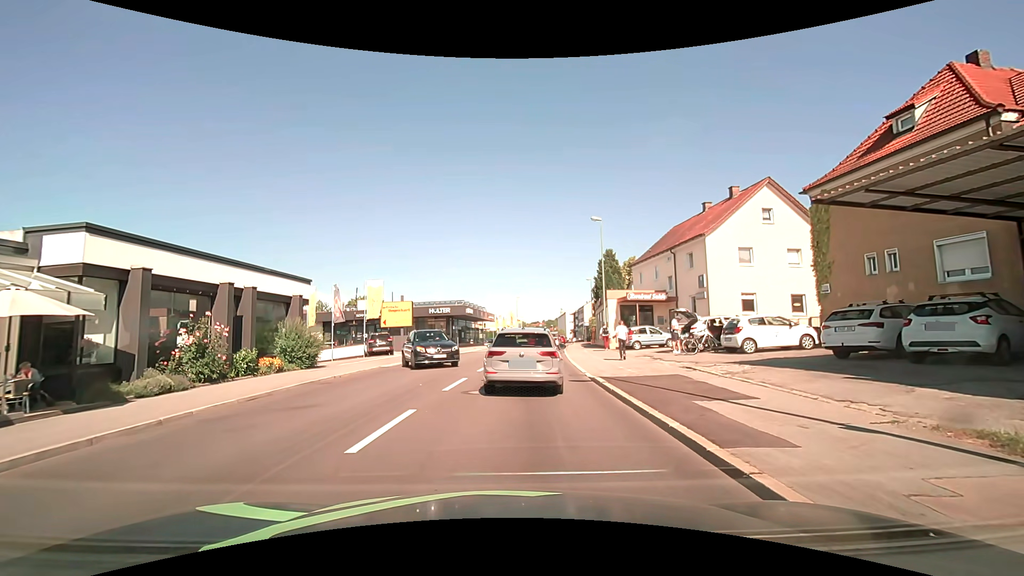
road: tertiary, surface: asphalt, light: Day
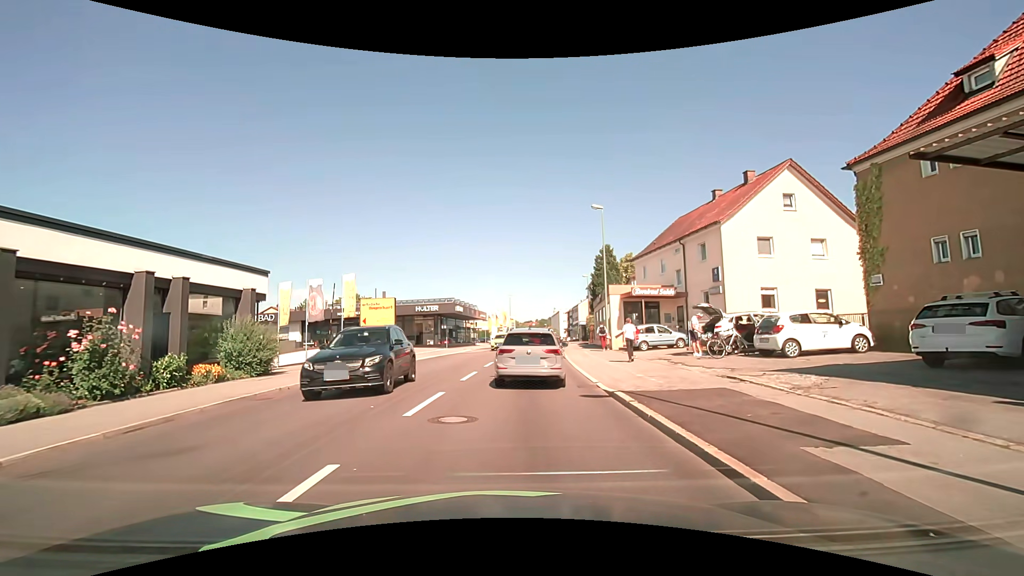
(0.0, +3.7) m; +1°
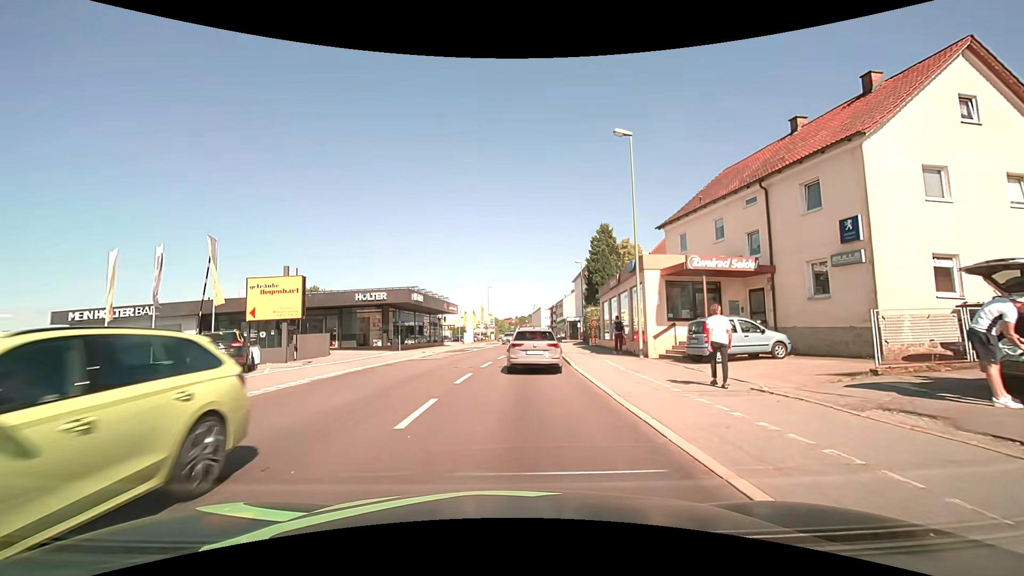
(0.0, +13.4) m; +1°
(0, +10) (+1, +20) (+1, +30) (+2, +40) (+3, +50) (+4, +60) (+5, +70) (+1, +79) (-8, +82) (-18, +82) m
